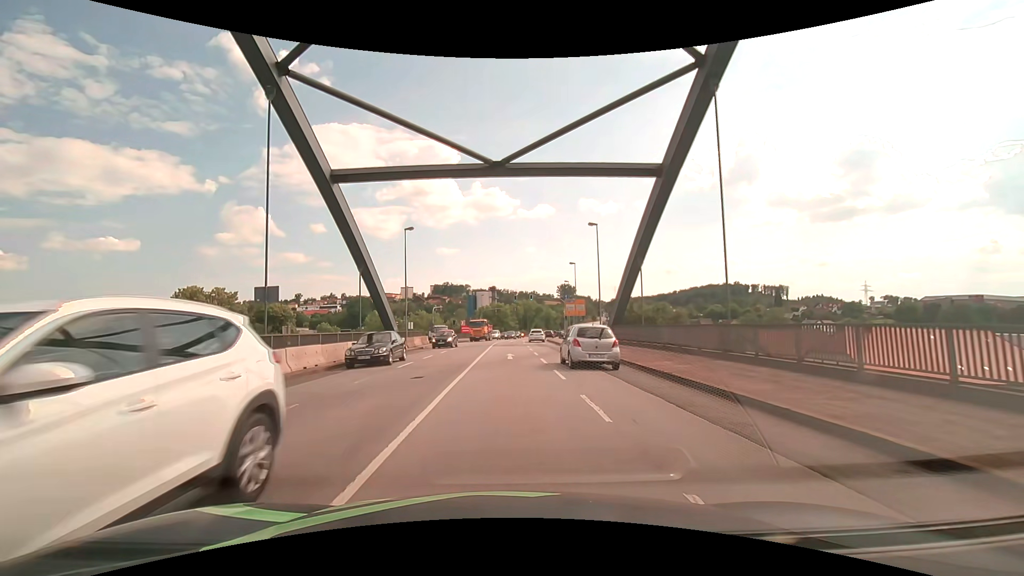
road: primary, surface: asphalt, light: Day
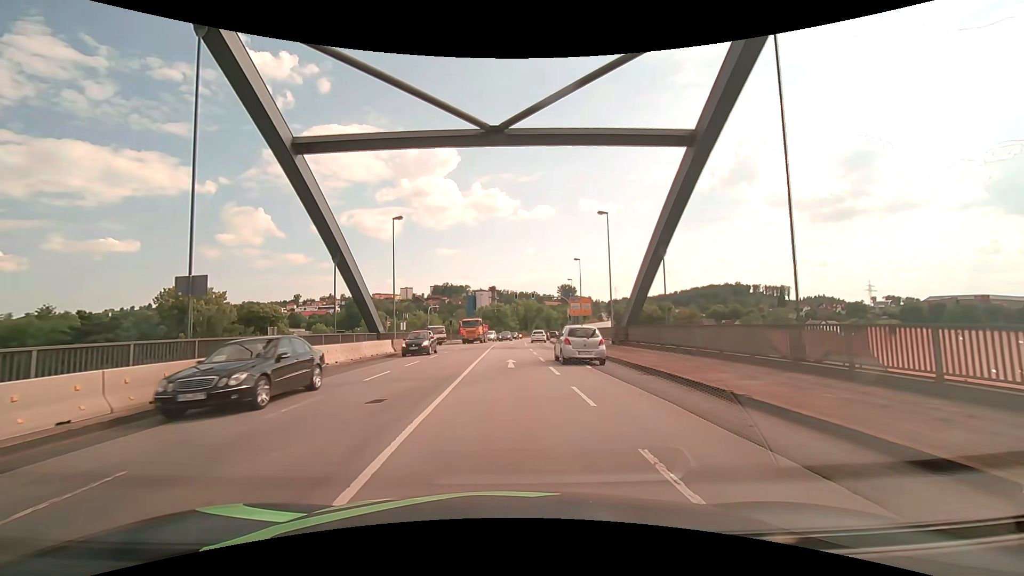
(0.0, +4.5) m; -1°
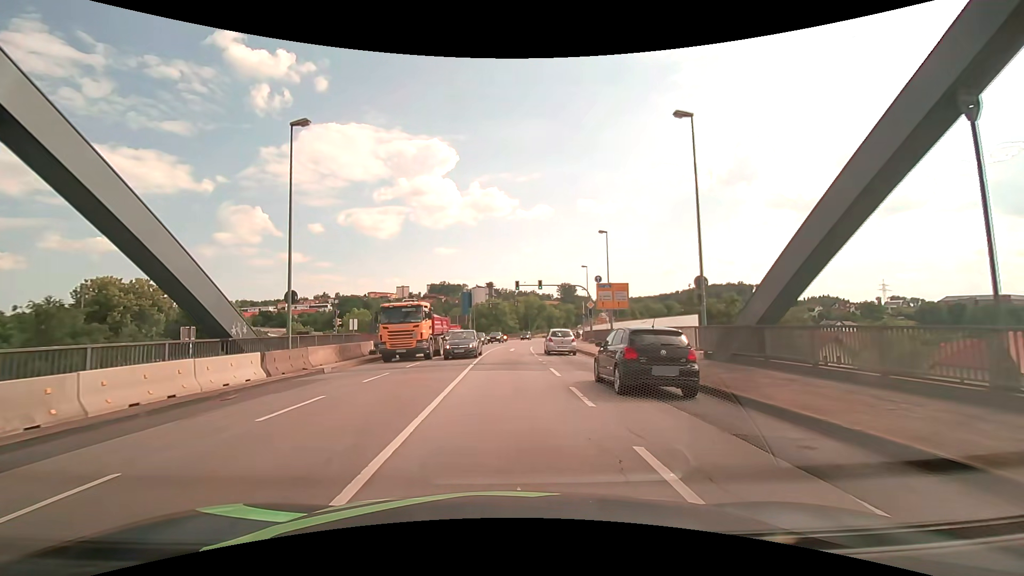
(+0.2, +18.0) m; 0°
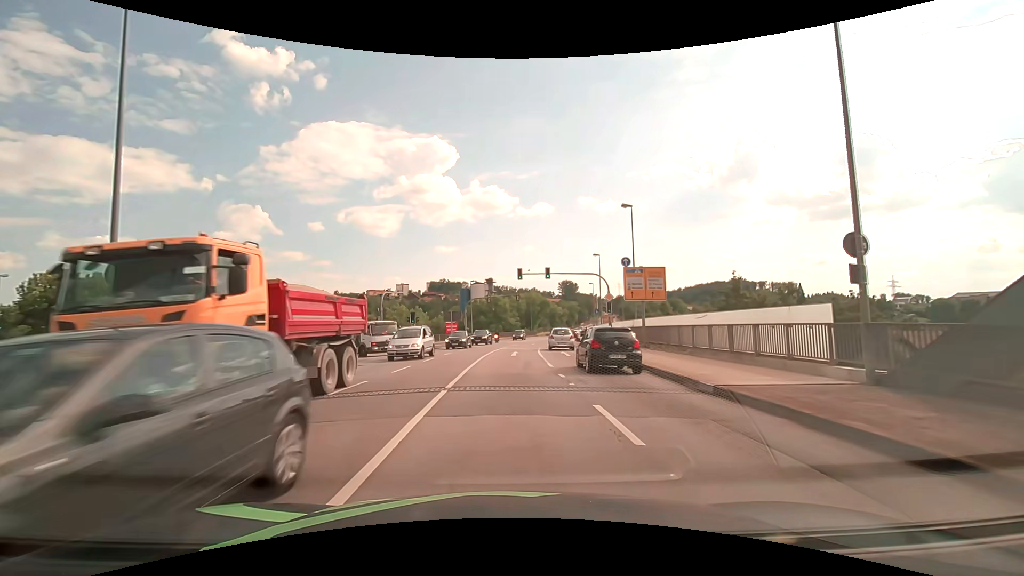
(0.0, +9.0) m; 0°
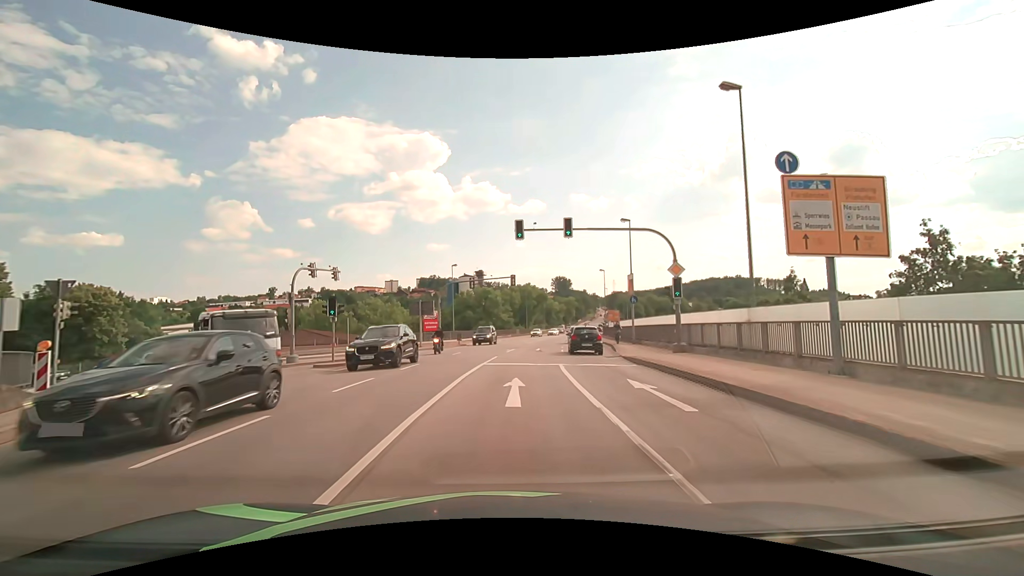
(0.0, +18.0) m; +1°
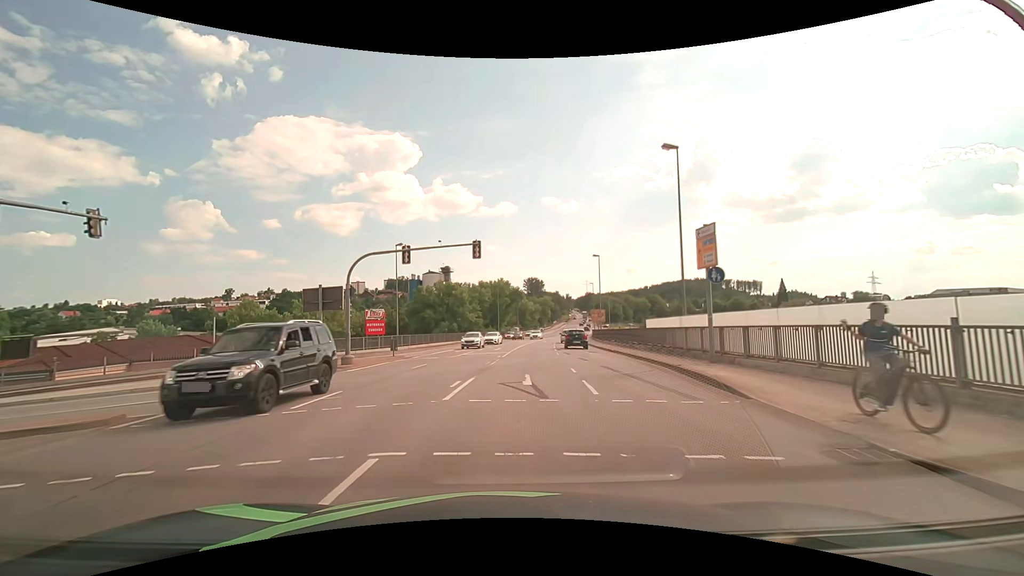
(+0.5, +18.1) m; +4°
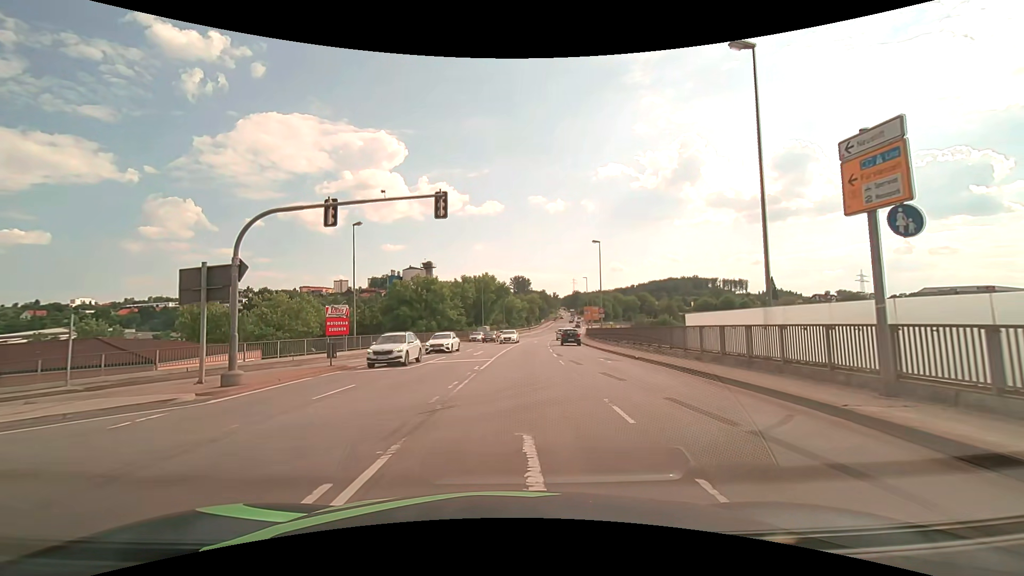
(0.0, +9.1) m; +1°
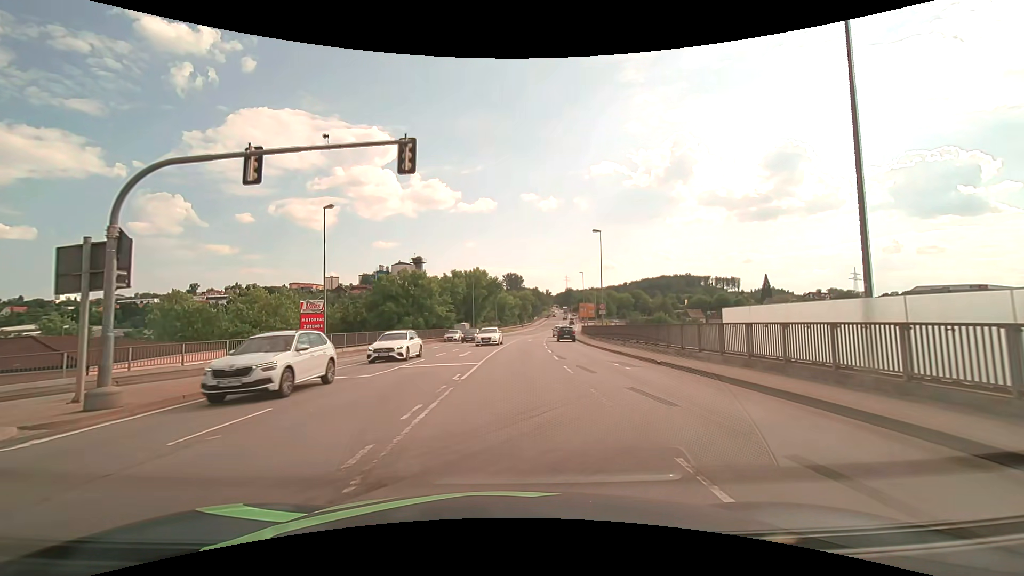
(+0.1, +4.5) m; +1°
(0, +10) (0, +20) (+1, +30) (+1, +40) (+2, +50) (+3, +60) (+4, +70) (+6, +80) (+7, +90) (+8, +100) m
